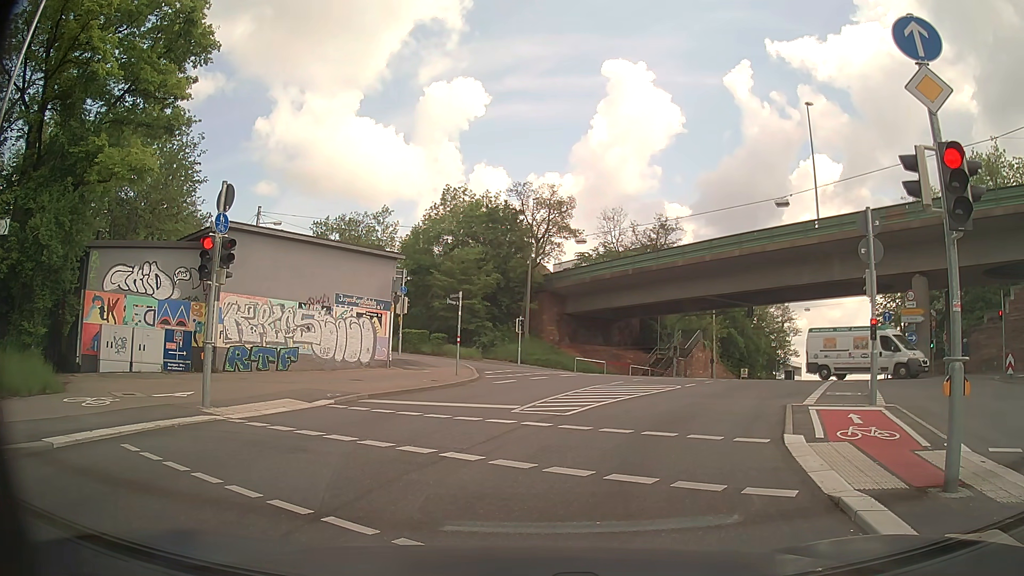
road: secondary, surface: asphalt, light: Day
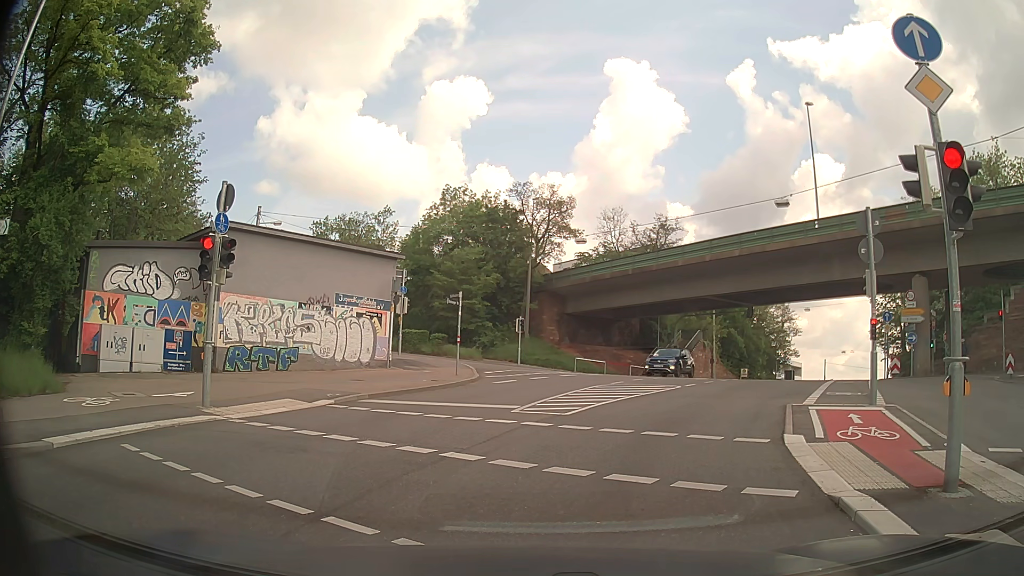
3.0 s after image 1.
(0.0, 0.0) m; 0°
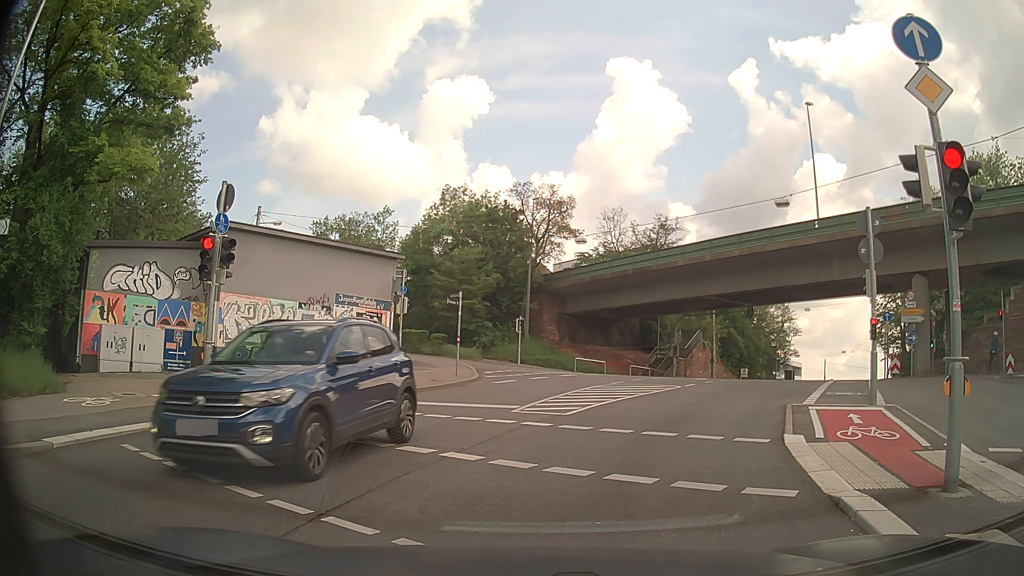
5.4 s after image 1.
(0.0, 0.0) m; 0°
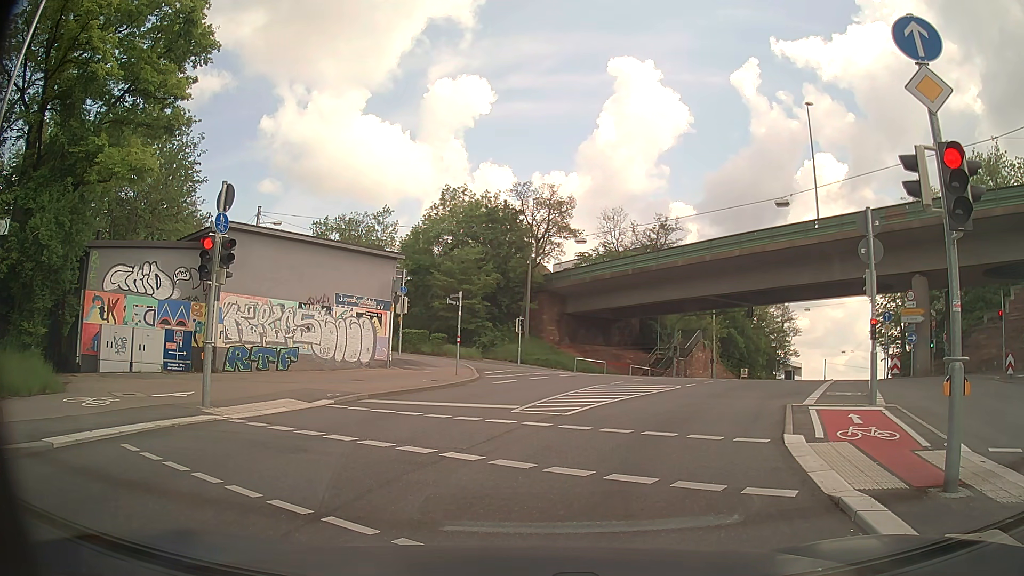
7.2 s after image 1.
(0.0, 0.0) m; 0°
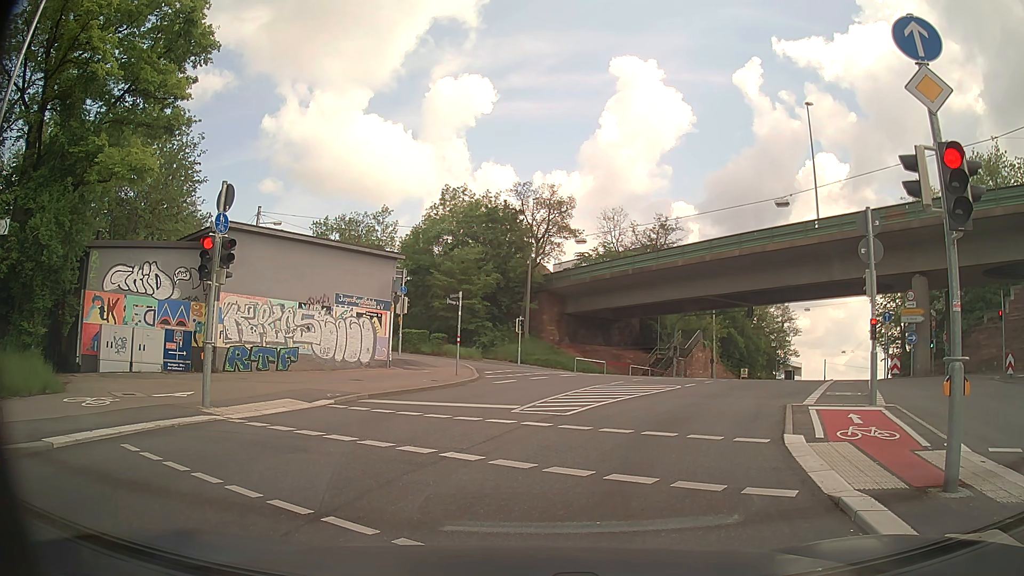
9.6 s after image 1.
(0.0, 0.0) m; 0°
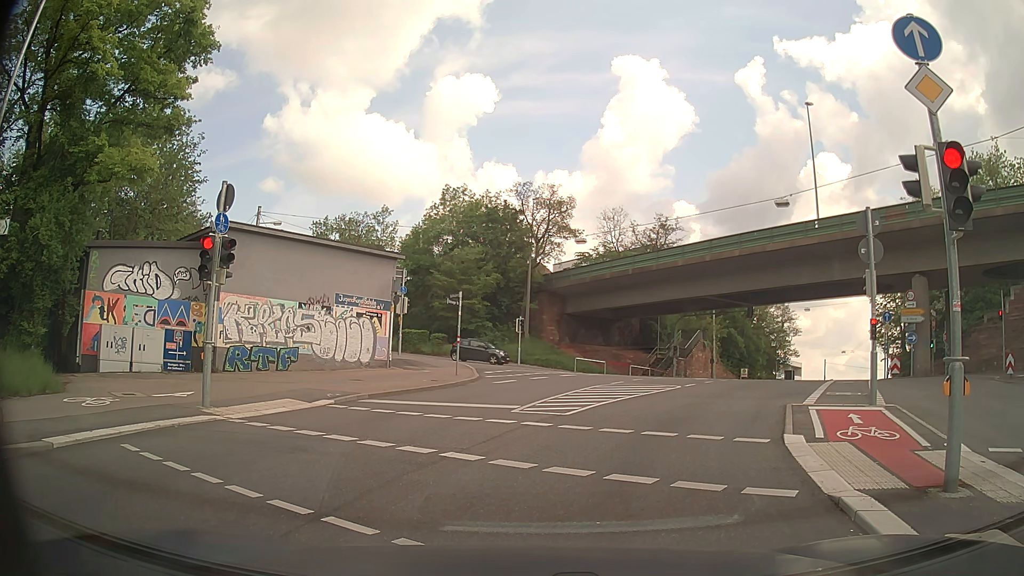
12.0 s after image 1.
(0.0, 0.0) m; 0°
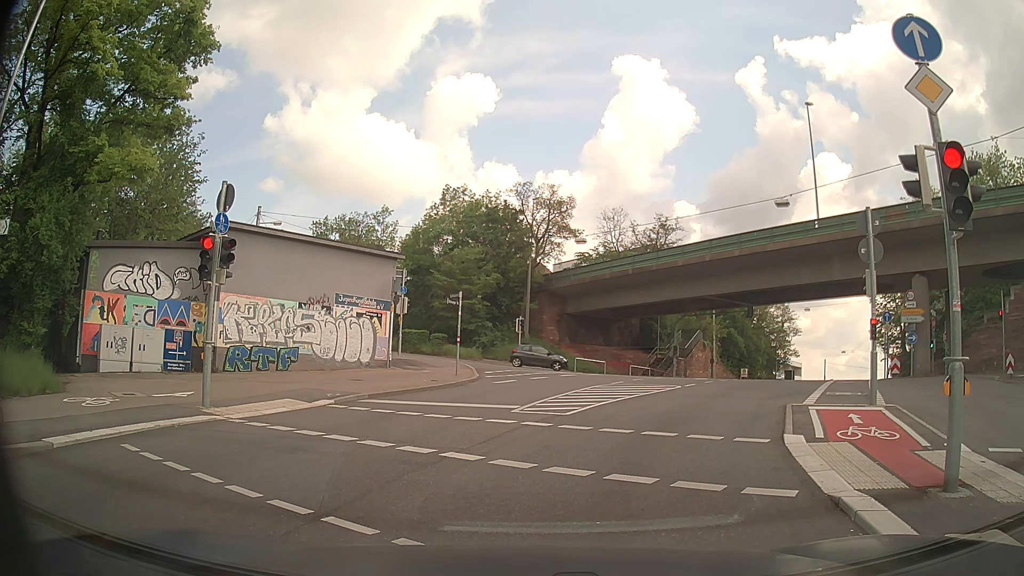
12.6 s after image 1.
(0.0, 0.0) m; 0°
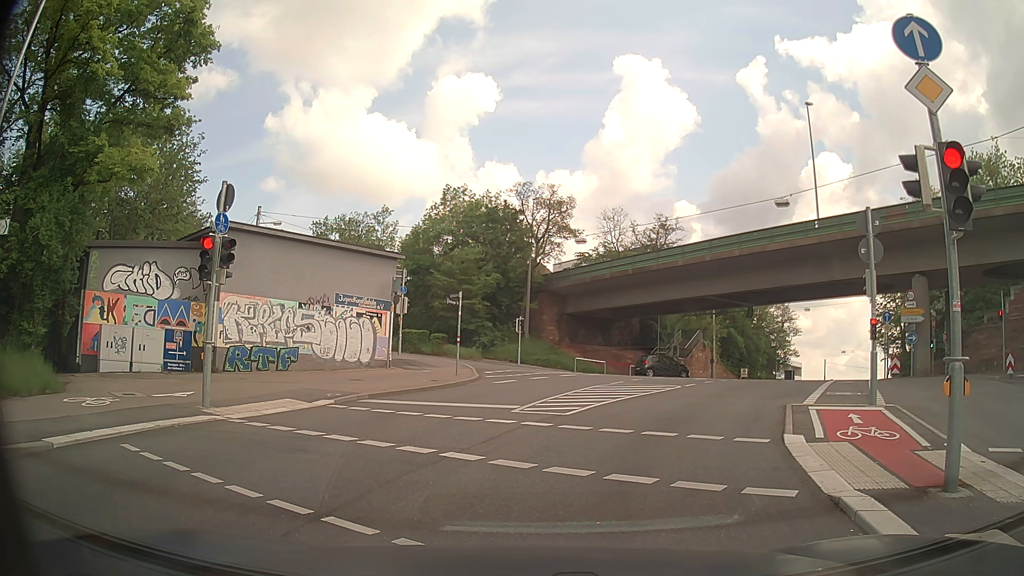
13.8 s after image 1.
(0.0, 0.0) m; 0°
(+1, +10) (+5, +19) (+10, +28) (+15, +37) (+20, +45) (+25, +54) (+31, +62) (+37, +70) (+42, +78) (+48, +86) m
